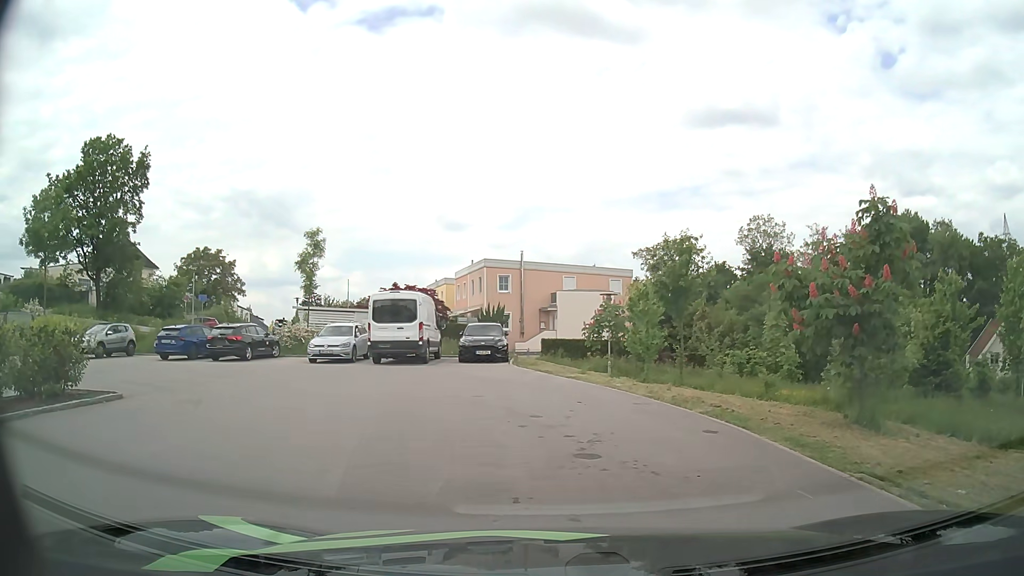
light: Day
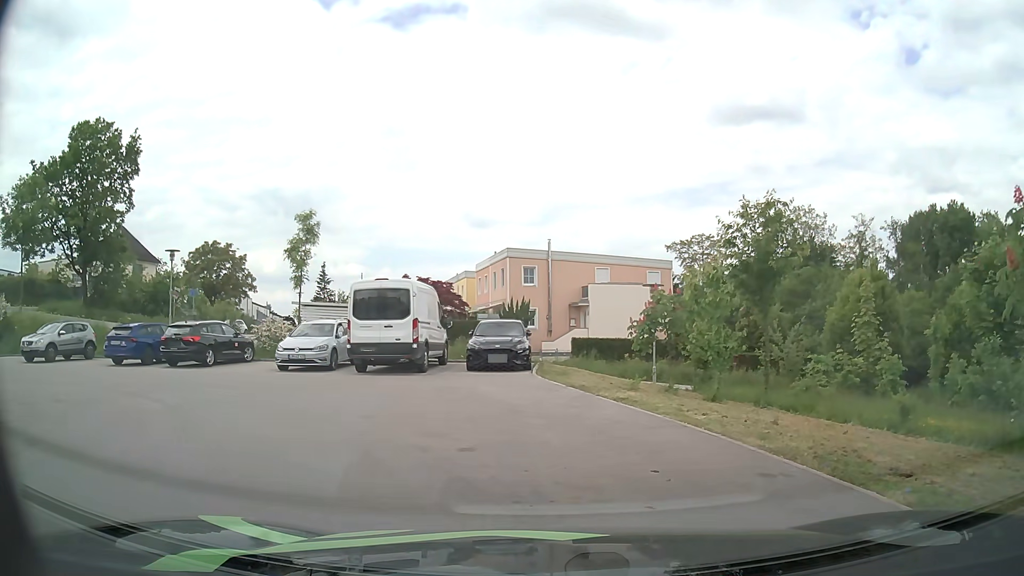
(-0.1, +5.5) m; -2°
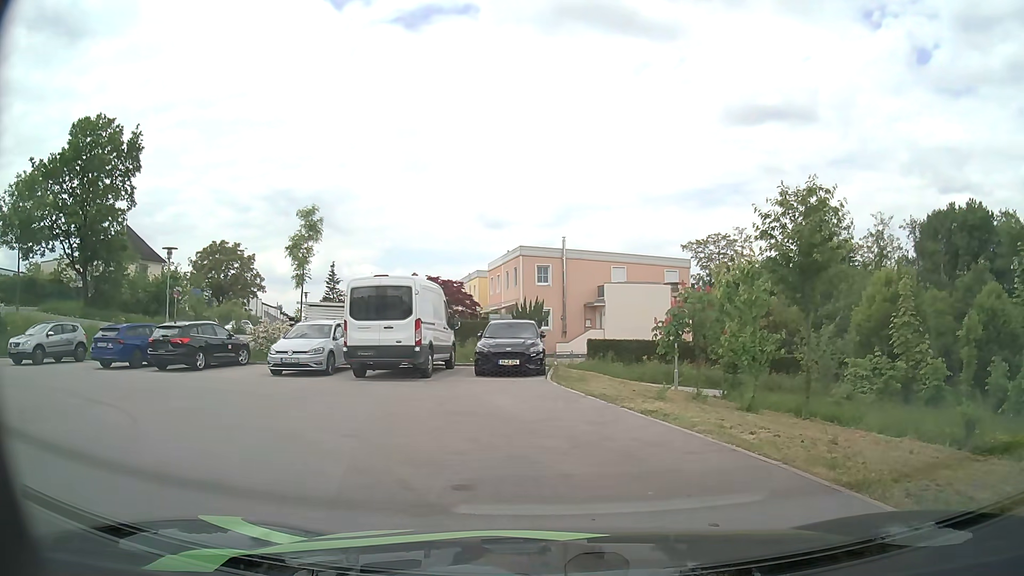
(0.0, +1.6) m; -1°
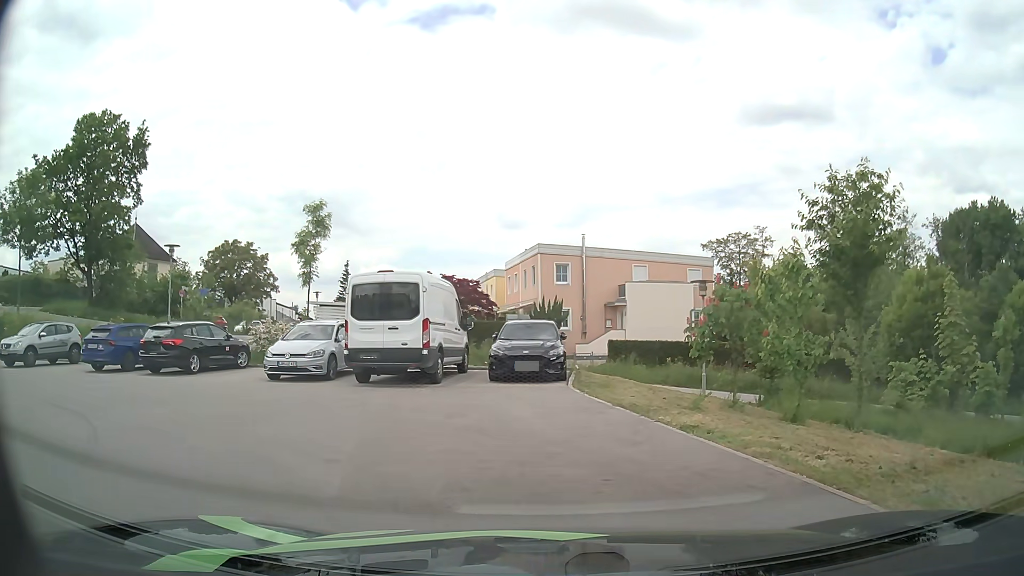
(0.0, +1.5) m; -3°
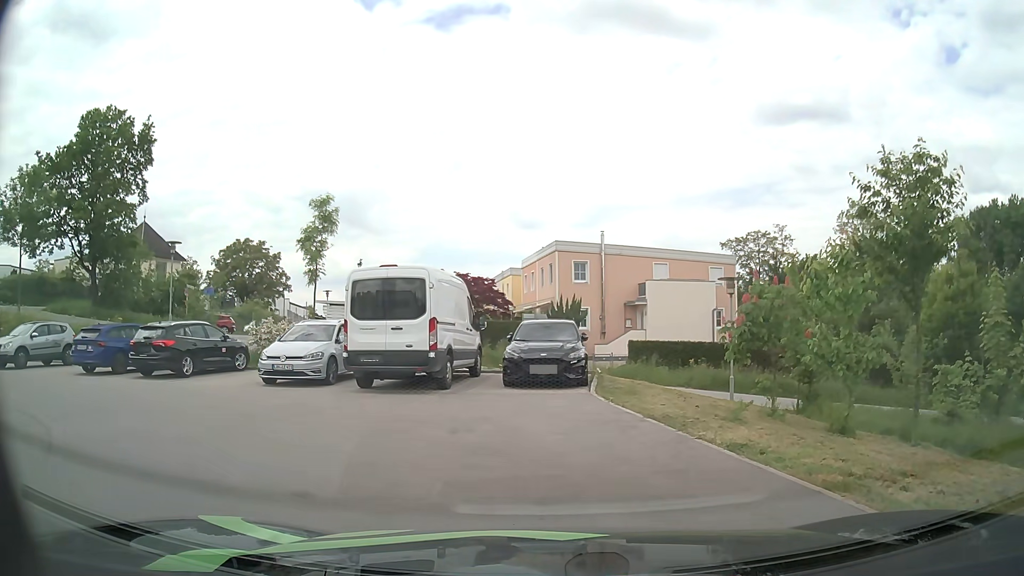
(0.0, +1.4) m; -1°
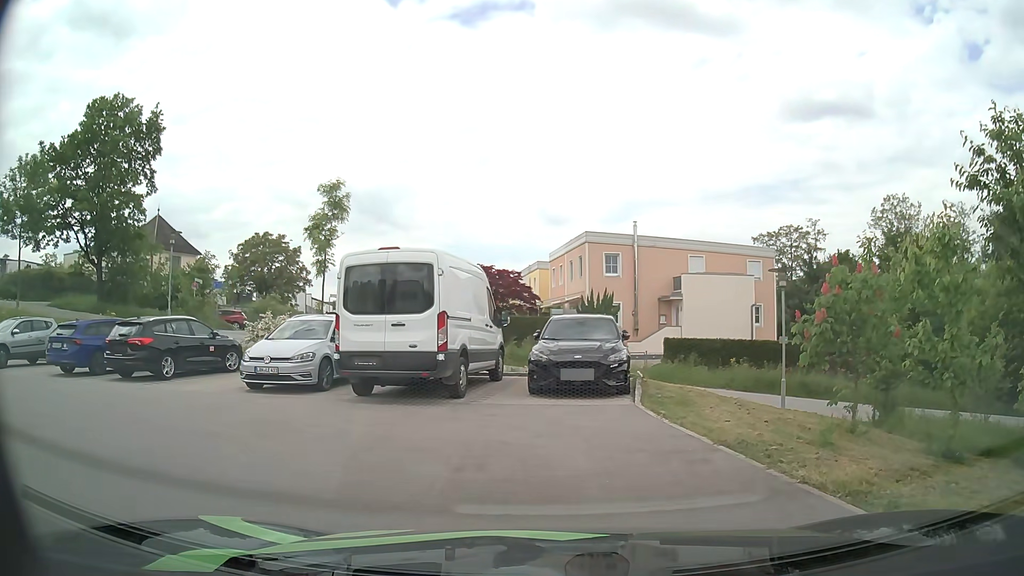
(0.0, +2.4) m; -2°
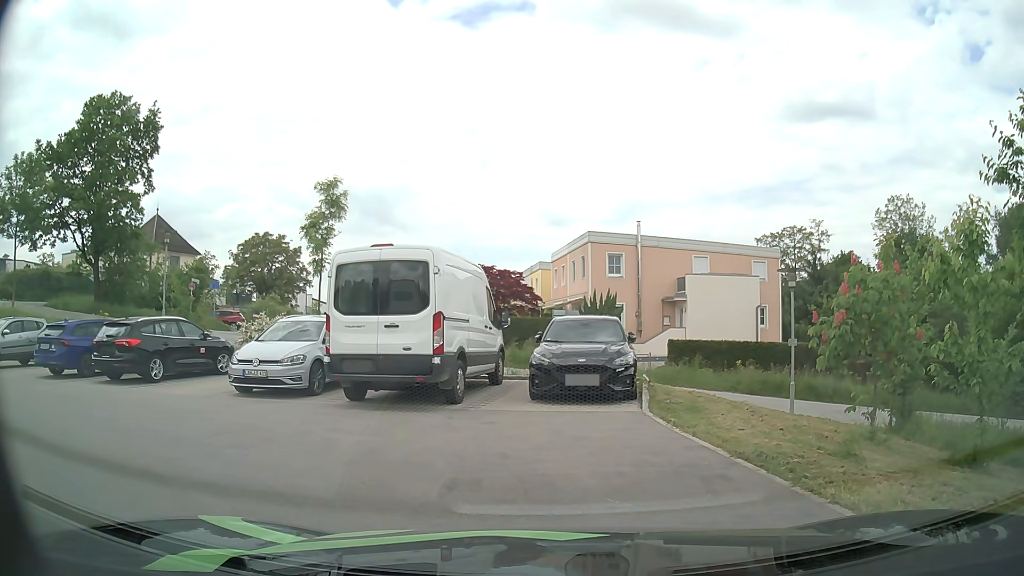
(0.0, +0.7) m; 0°
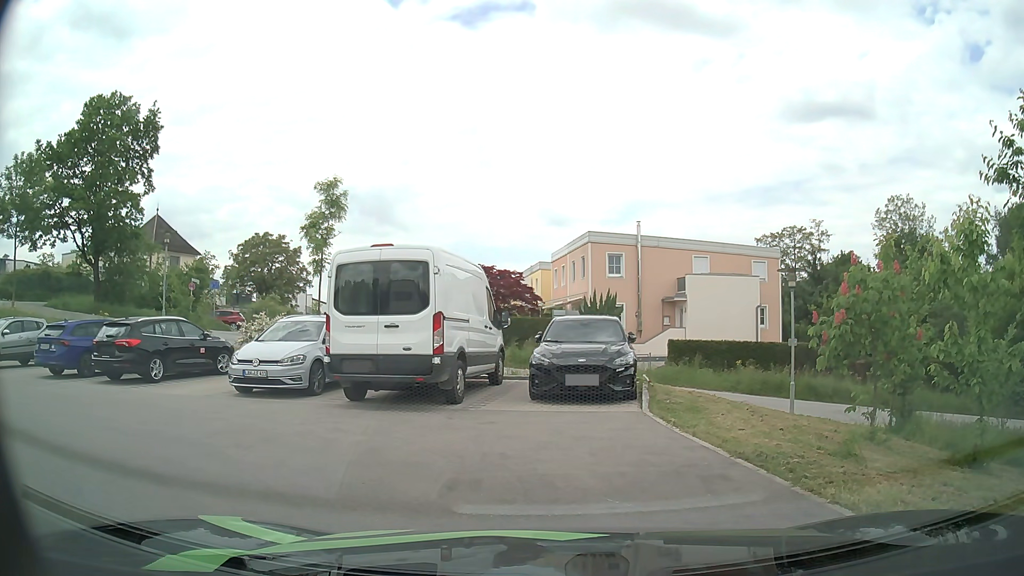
(0.0, 0.0) m; 0°
